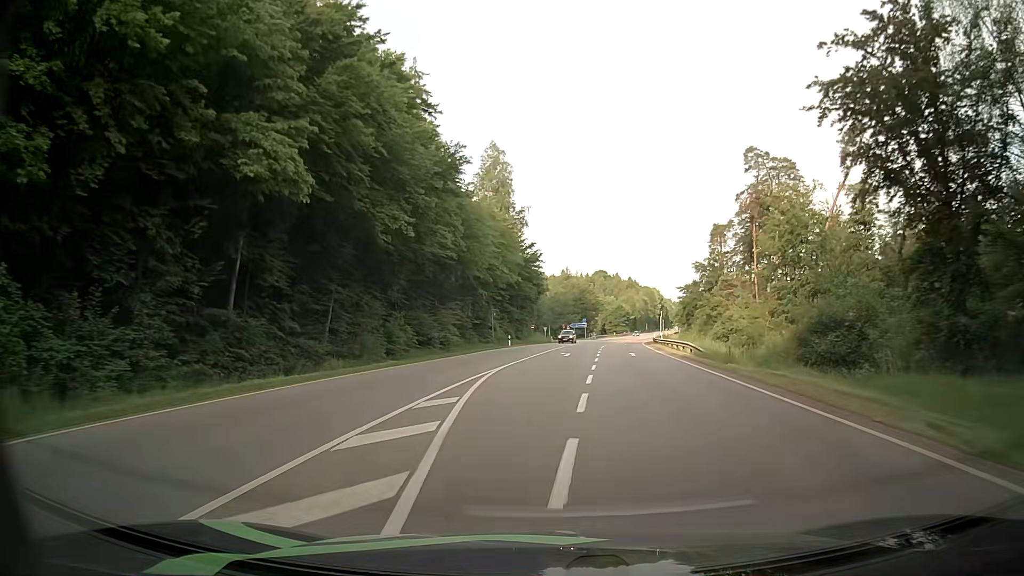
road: secondary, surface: asphalt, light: Day
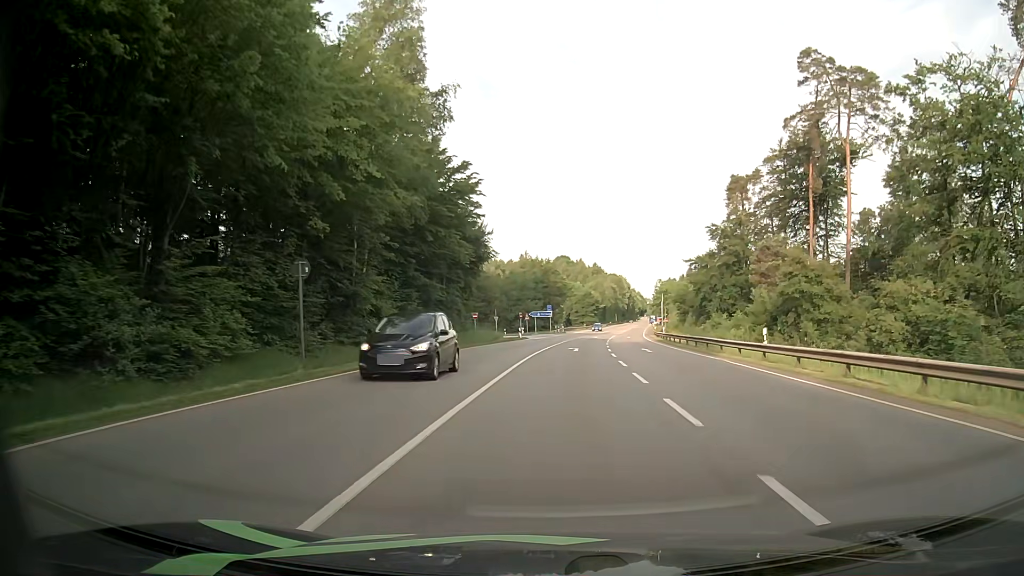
(+1.2, +37.6) m; +4°
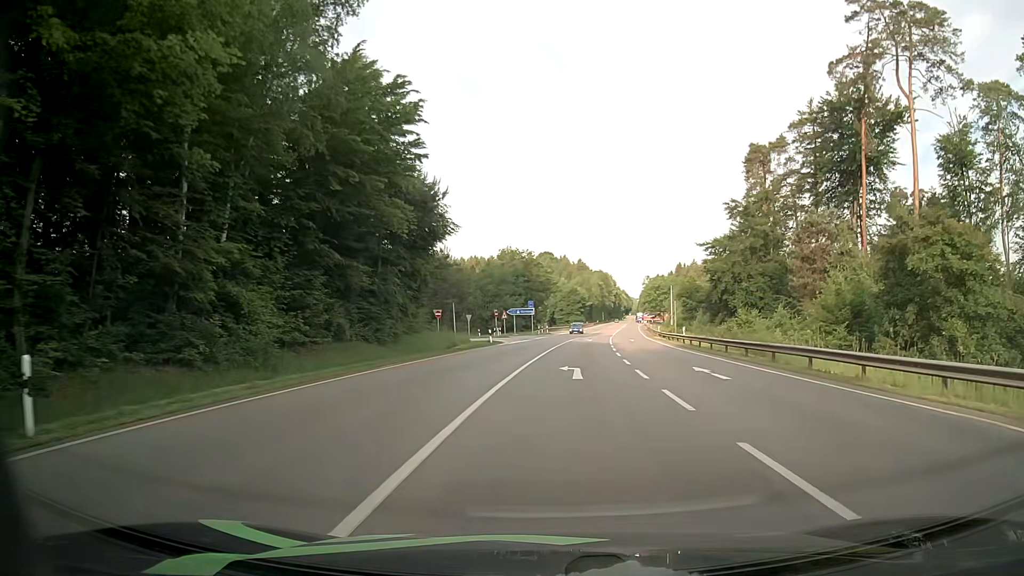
(+0.1, +16.4) m; +1°
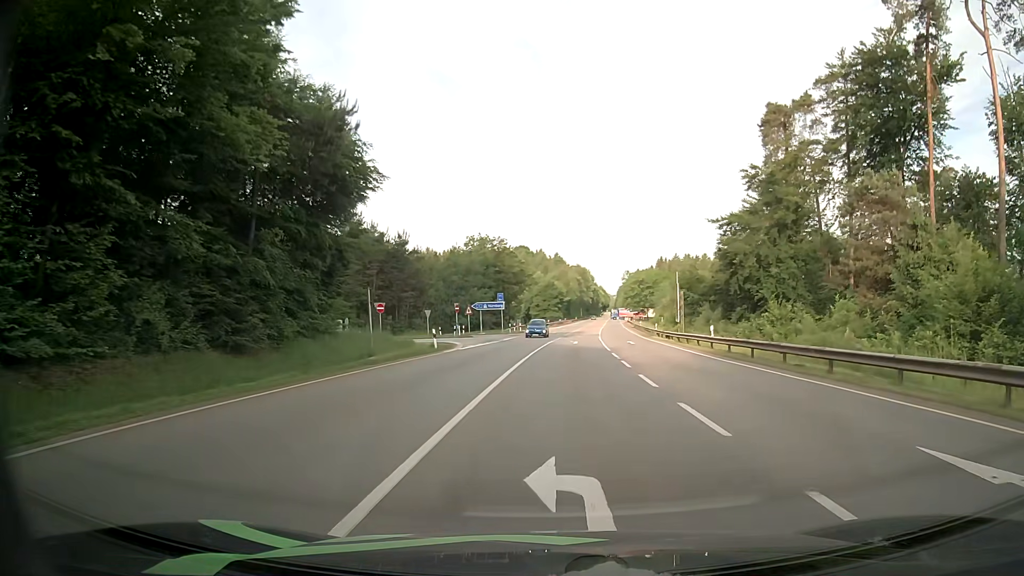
(+0.2, +14.4) m; +2°
